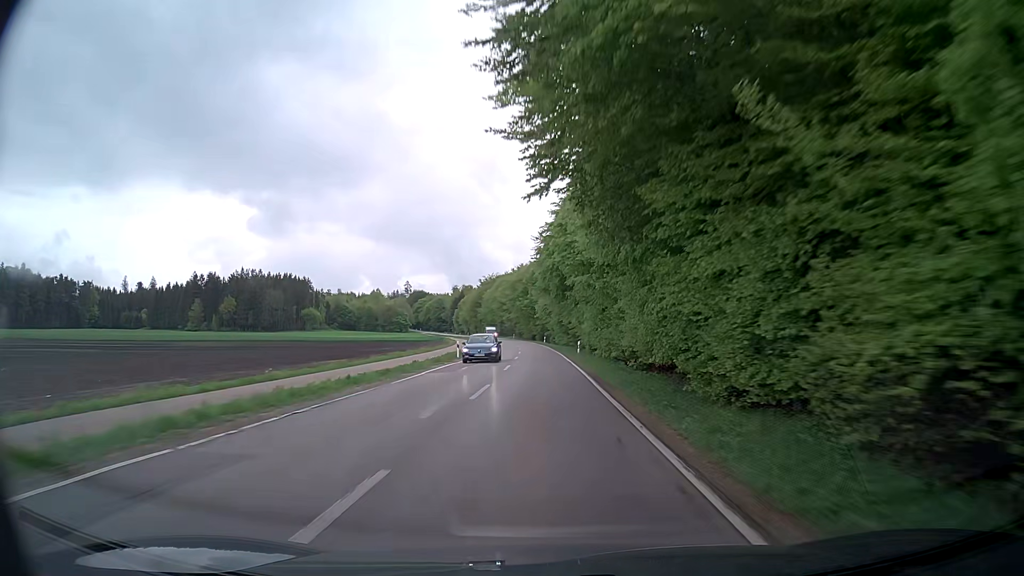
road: secondary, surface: asphalt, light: Day
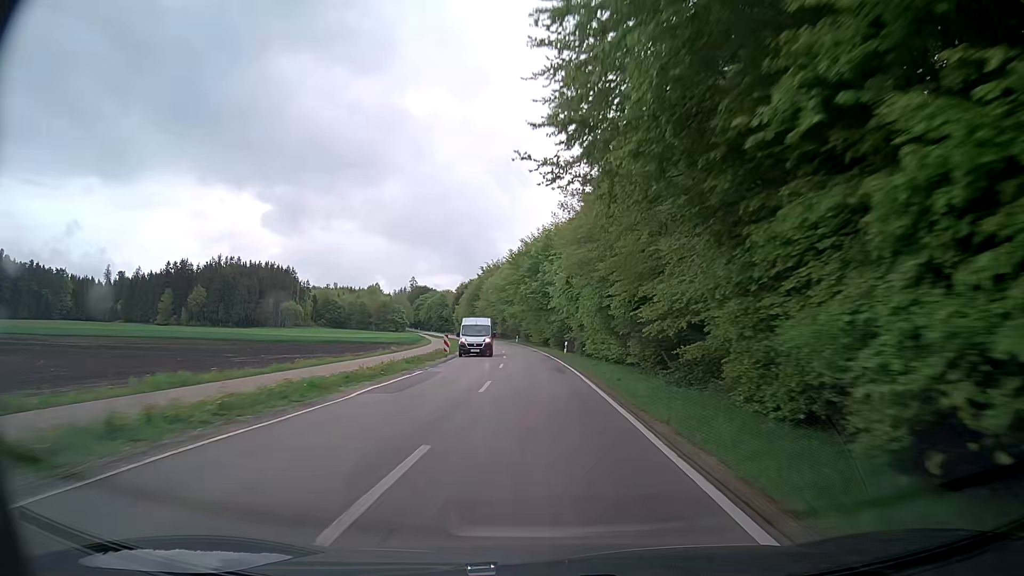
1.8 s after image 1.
(-0.3, +46.6) m; -1°
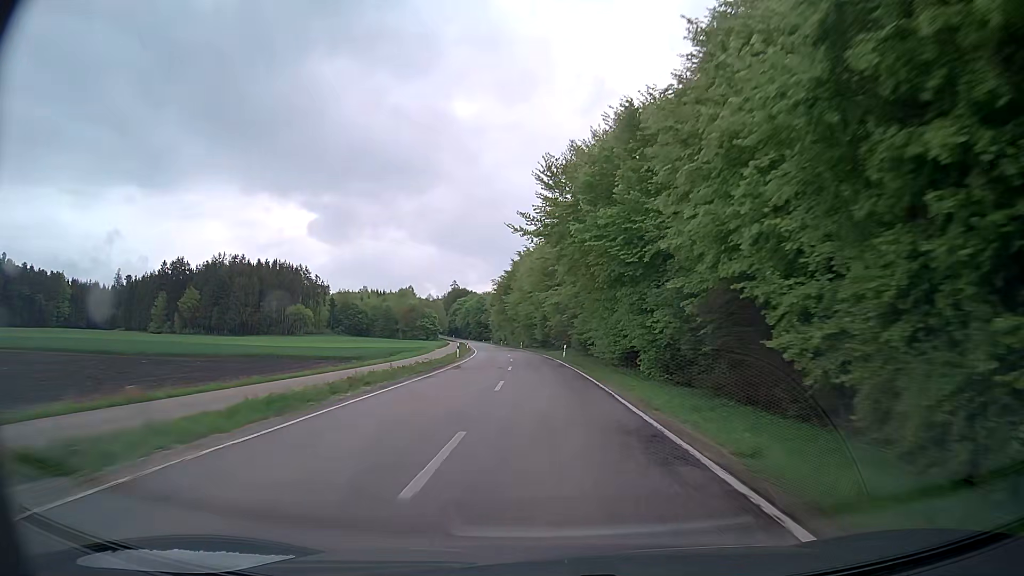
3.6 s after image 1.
(-1.9, +46.9) m; -5°
(0, +10) (0, +20) (-1, +30) (-1, +40) (-2, +50) (-3, +60) (-3, +70) (-5, +80) (-6, +90) (-7, +100) m
